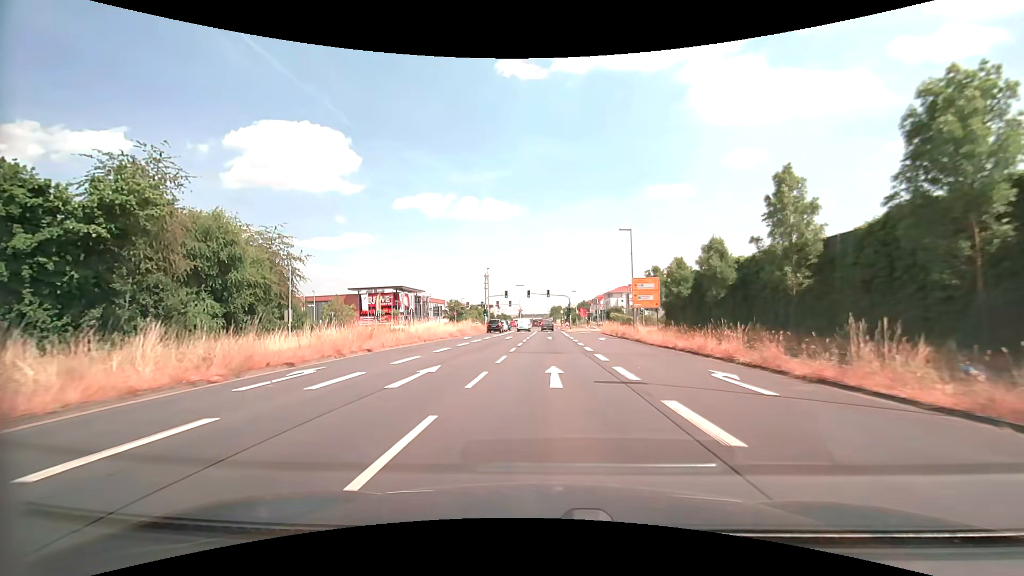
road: primary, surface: asphalt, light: Day
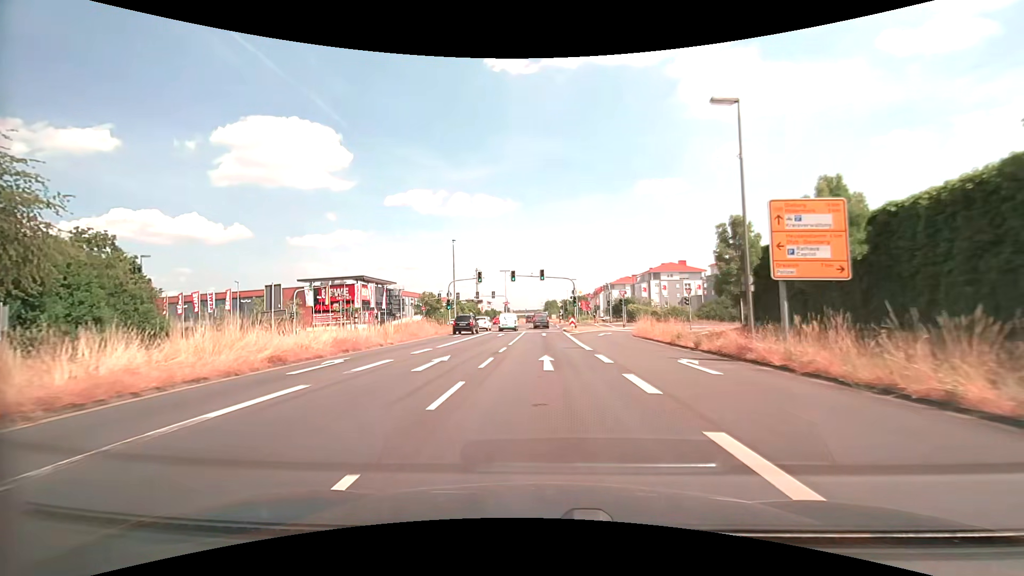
(+0.3, +26.7) m; +1°
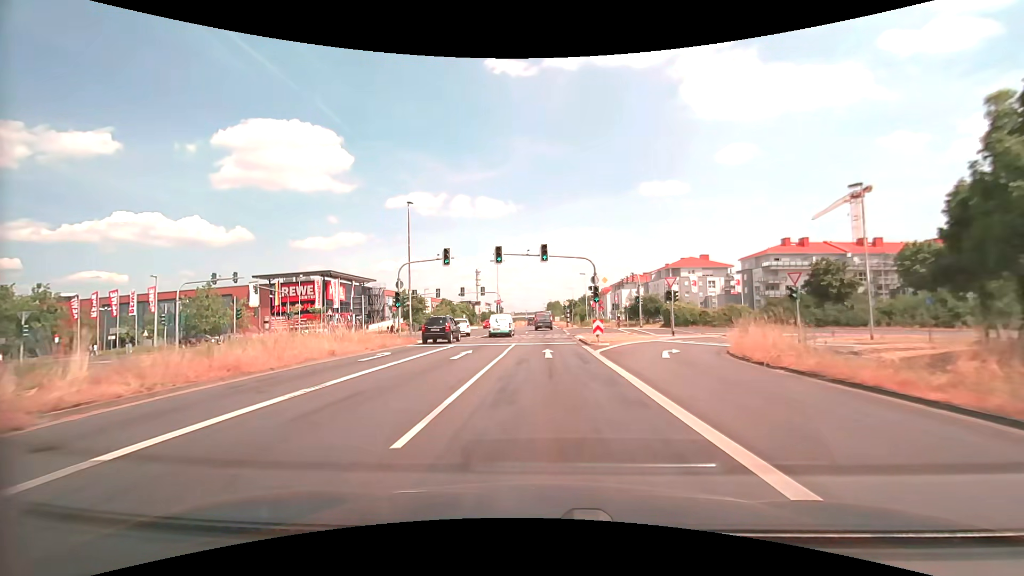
(-0.2, +19.9) m; -1°
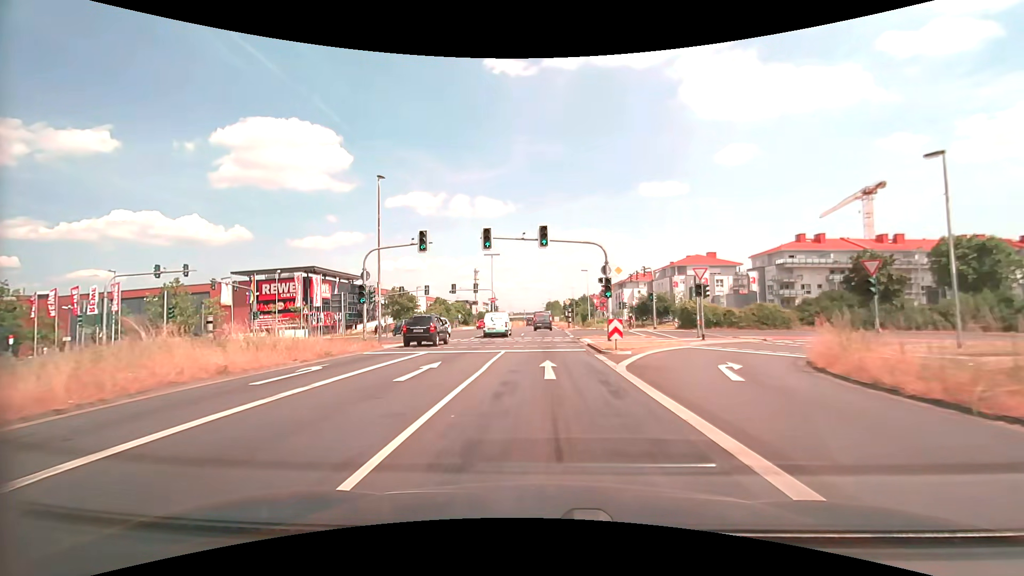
(0.0, +6.7) m; 0°
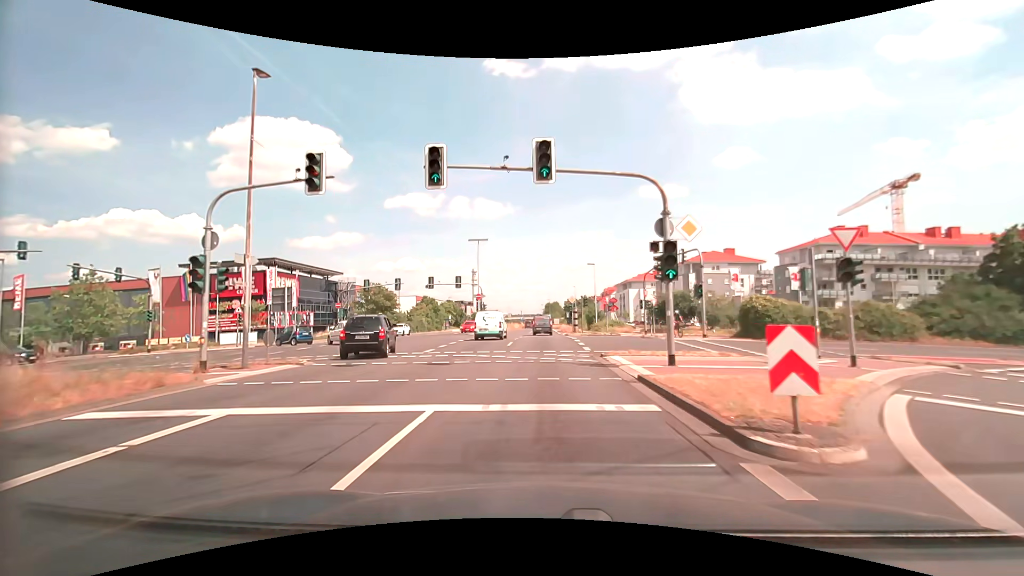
(0.0, +13.6) m; 0°
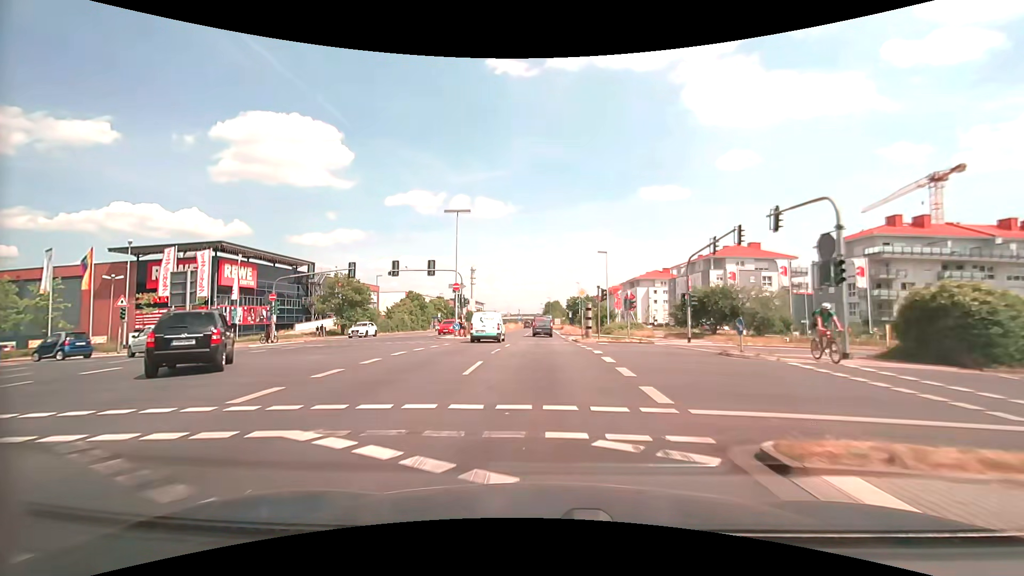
(0.0, +13.7) m; 0°
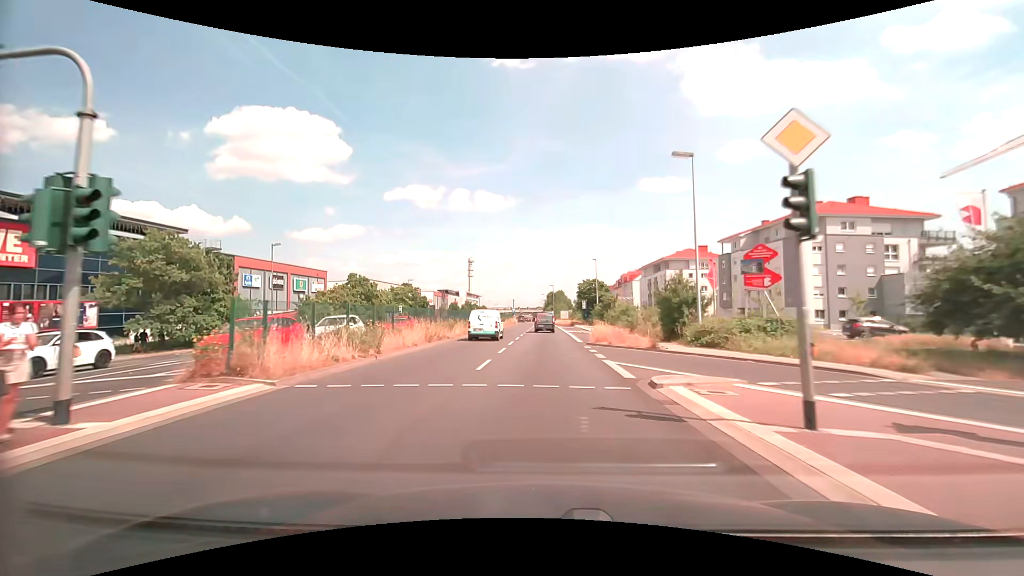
(0.0, +34.6) m; 0°
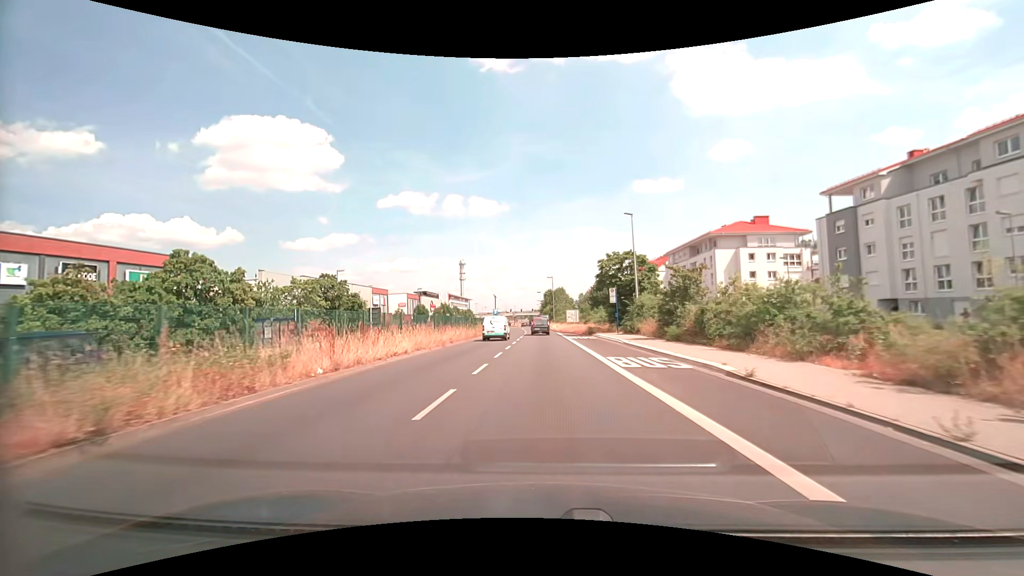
(+0.4, +36.0) m; +1°
(0, +10) (0, +20) (0, +30) (-1, +40) (-1, +50) (-1, +60) (-1, +70) (-2, +80) (-2, +90) (-3, +100) m
